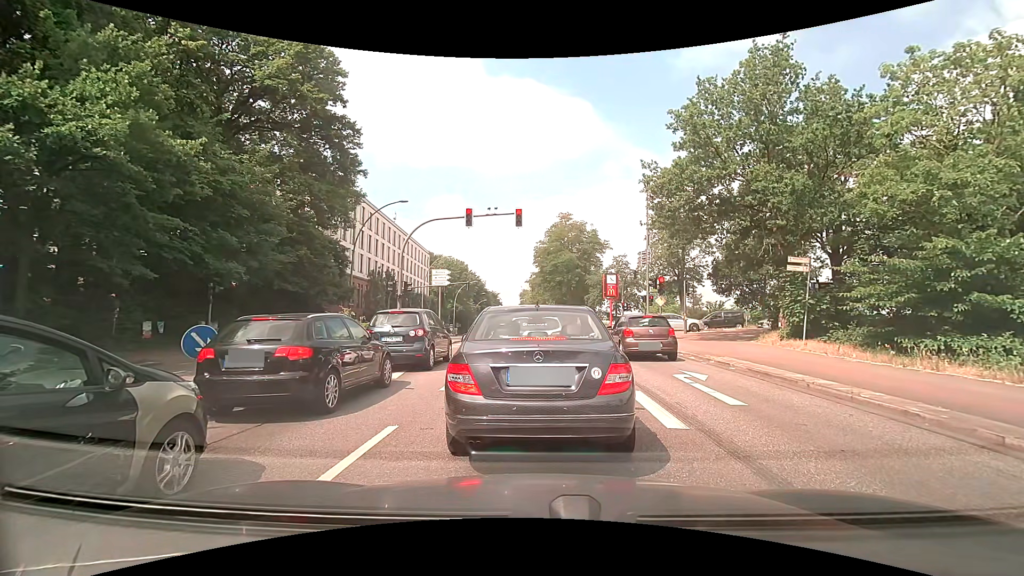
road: primary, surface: asphalt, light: Day
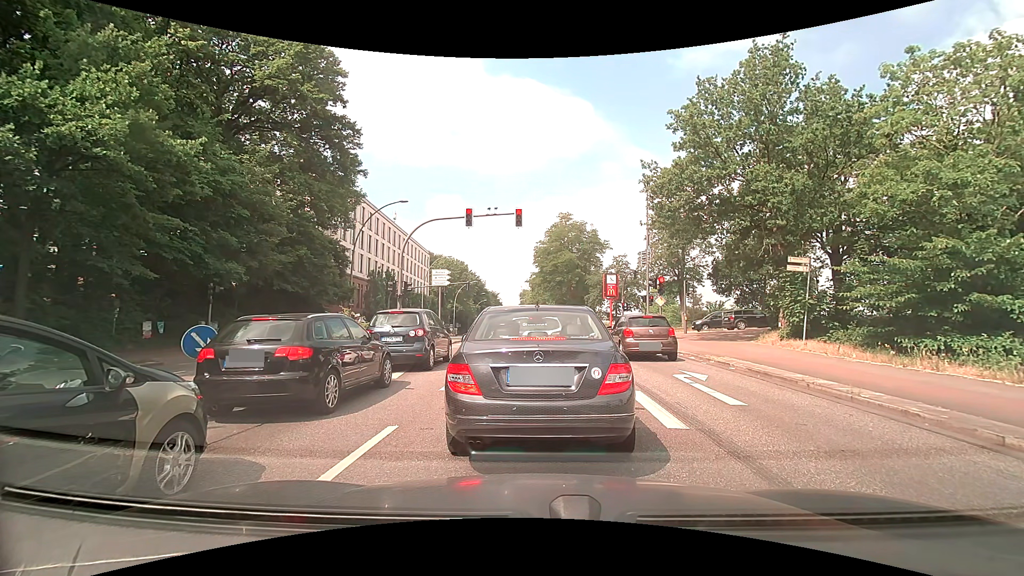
(0.0, 0.0) m; 0°
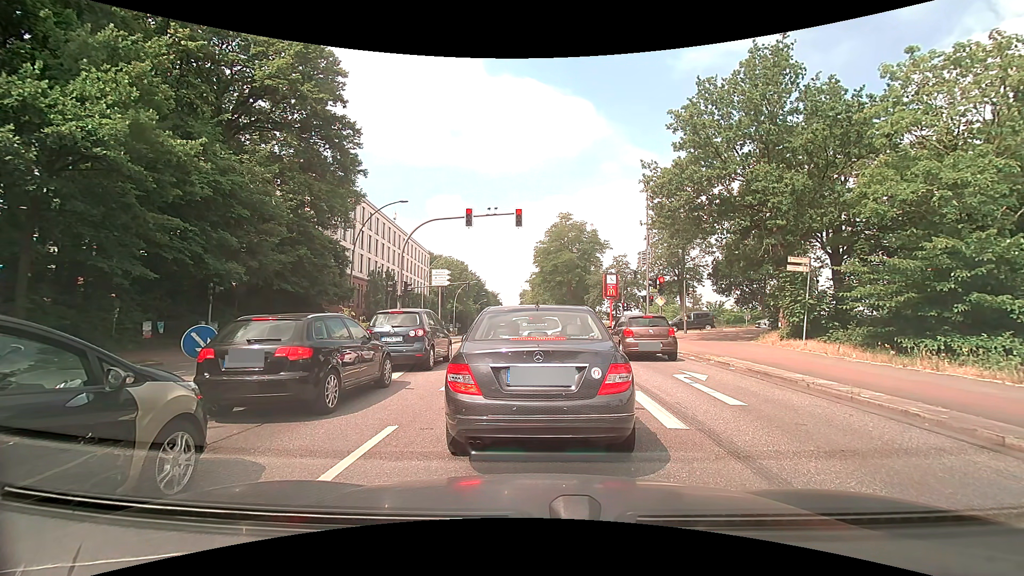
(0.0, 0.0) m; 0°
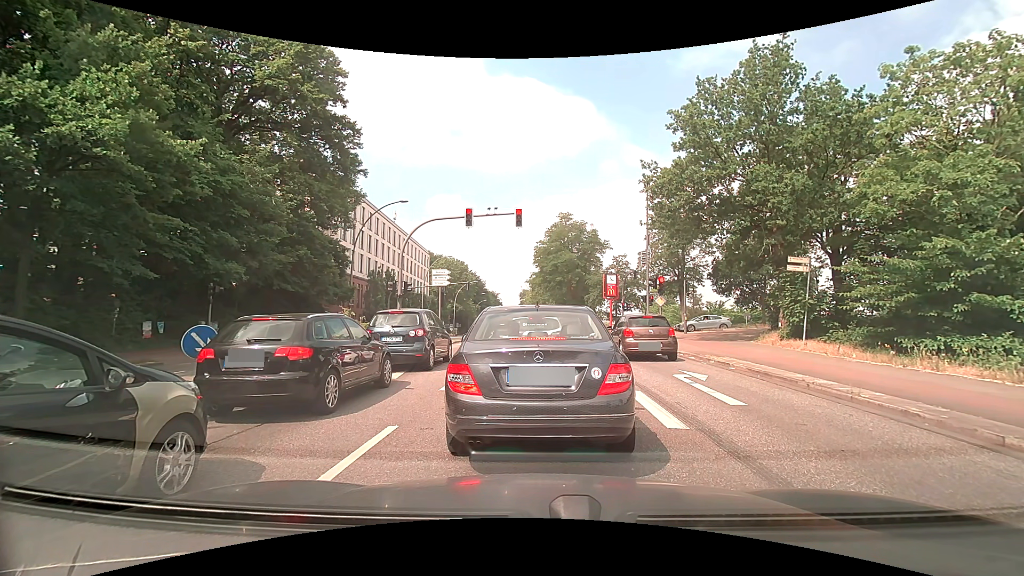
(0.0, 0.0) m; 0°
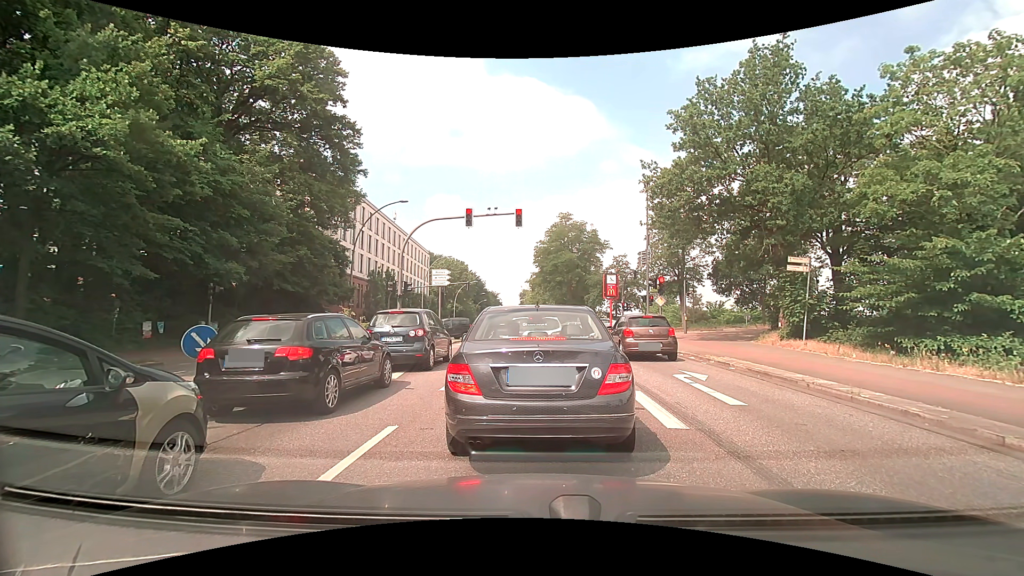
(0.0, 0.0) m; 0°
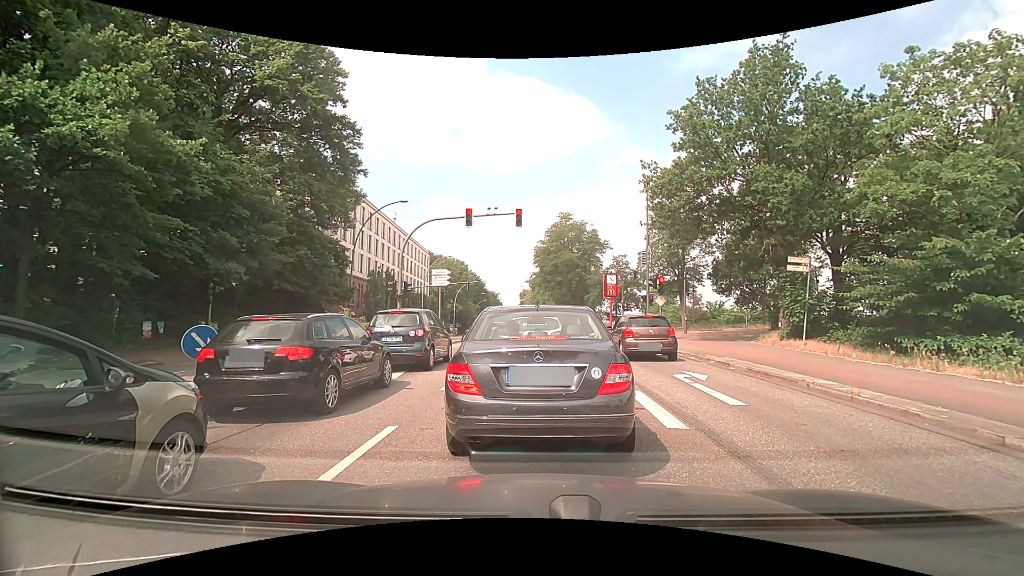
(0.0, 0.0) m; 0°
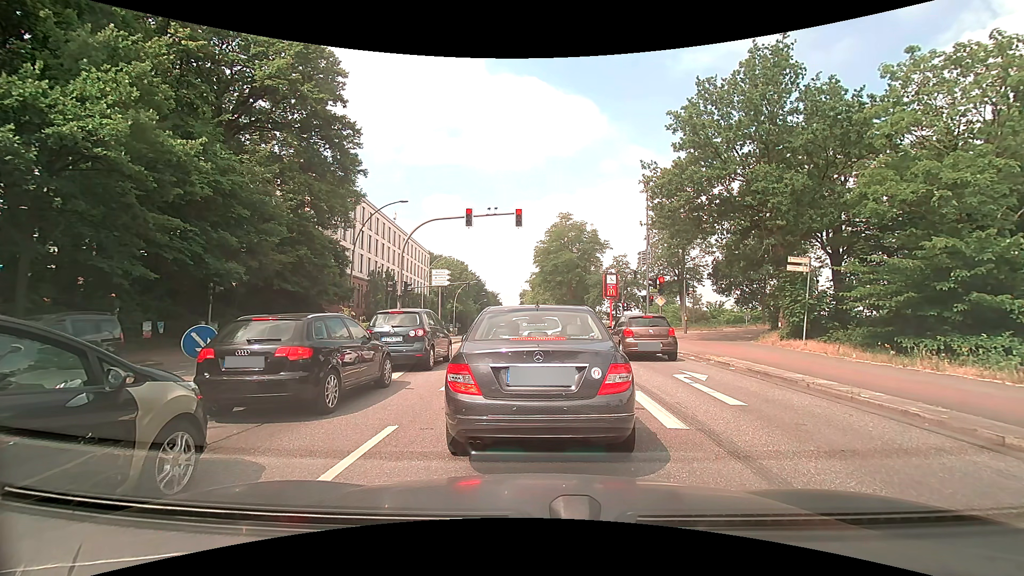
(0.0, 0.0) m; 0°
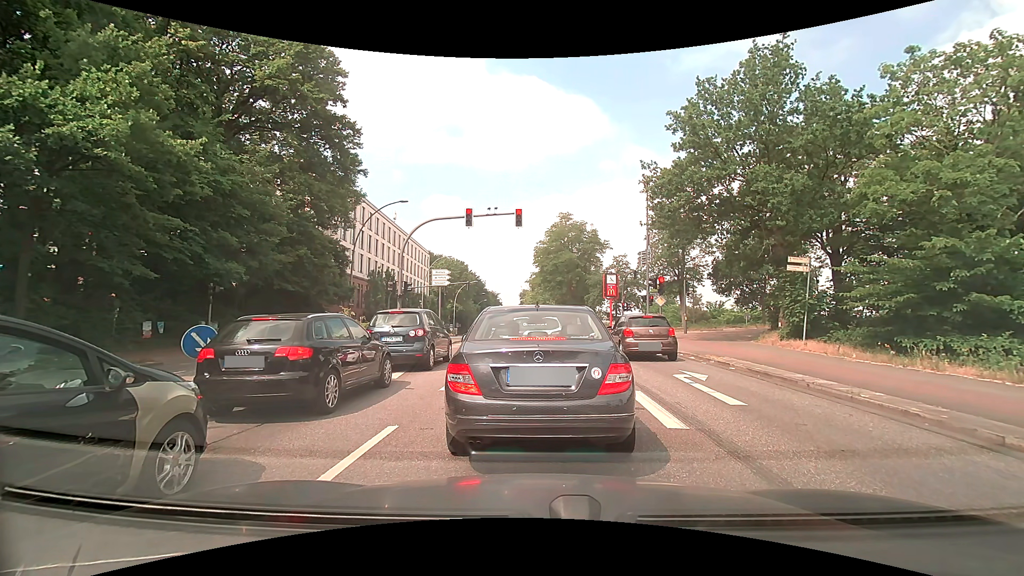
(0.0, 0.0) m; 0°
(0, +10) (0, +20) (-1, +30) (-1, +40) (-1, +50) (-2, +60) (-2, +70) (-3, +80) (-3, +90) (-4, +100) m
